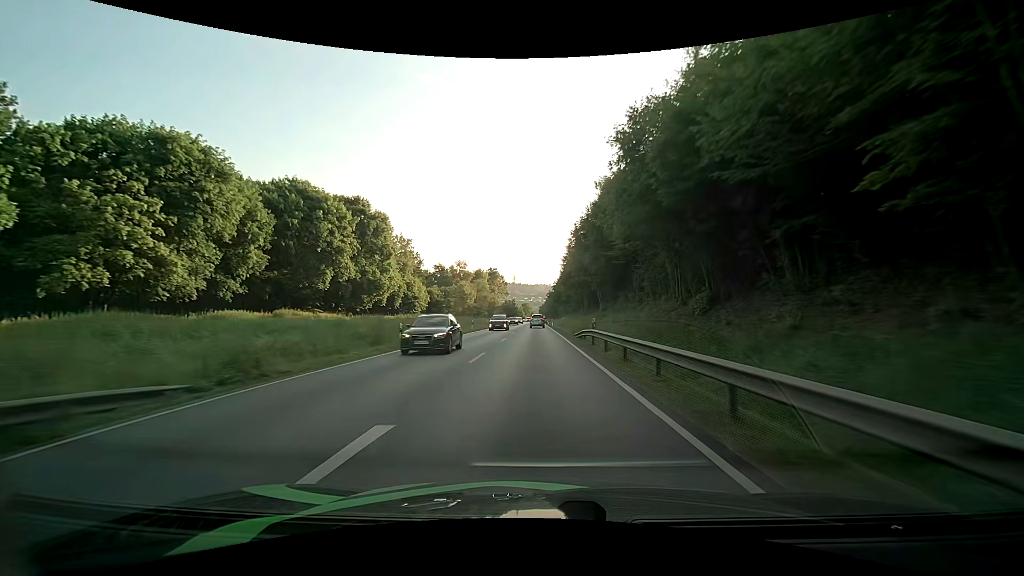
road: primary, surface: asphalt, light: Day
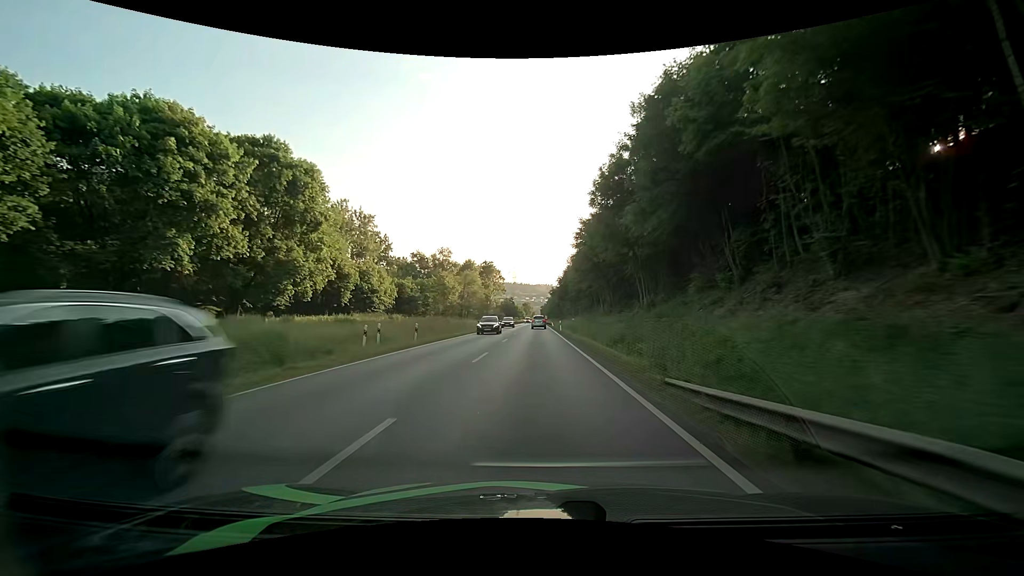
(0.0, +23.6) m; 0°
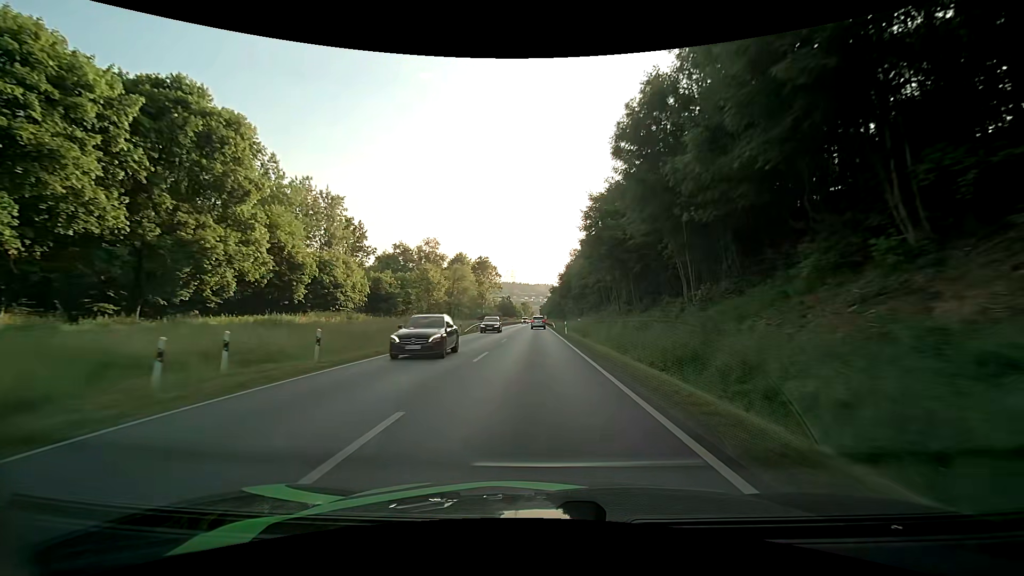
(0.0, +11.8) m; 0°
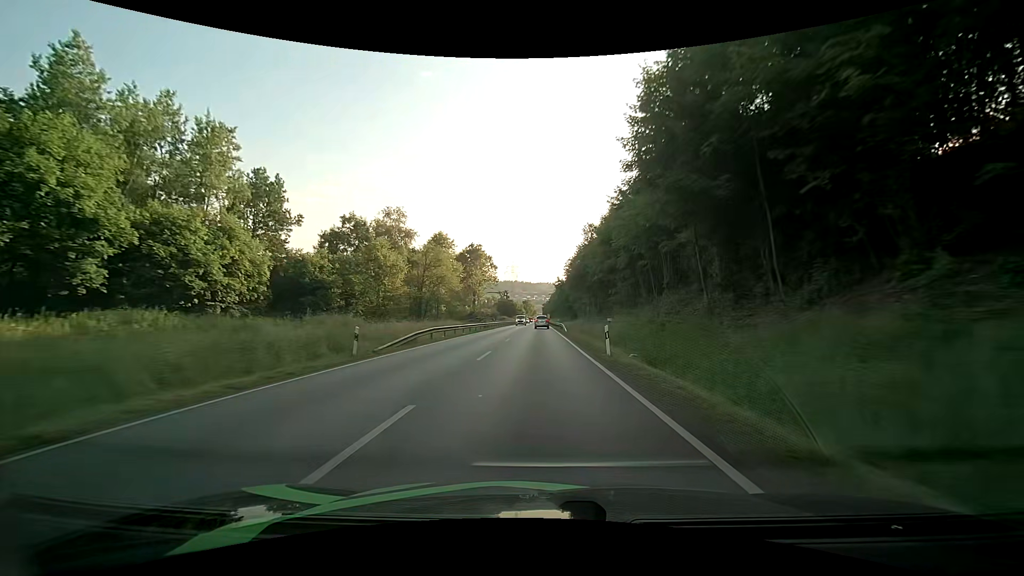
(-0.1, +23.9) m; 0°
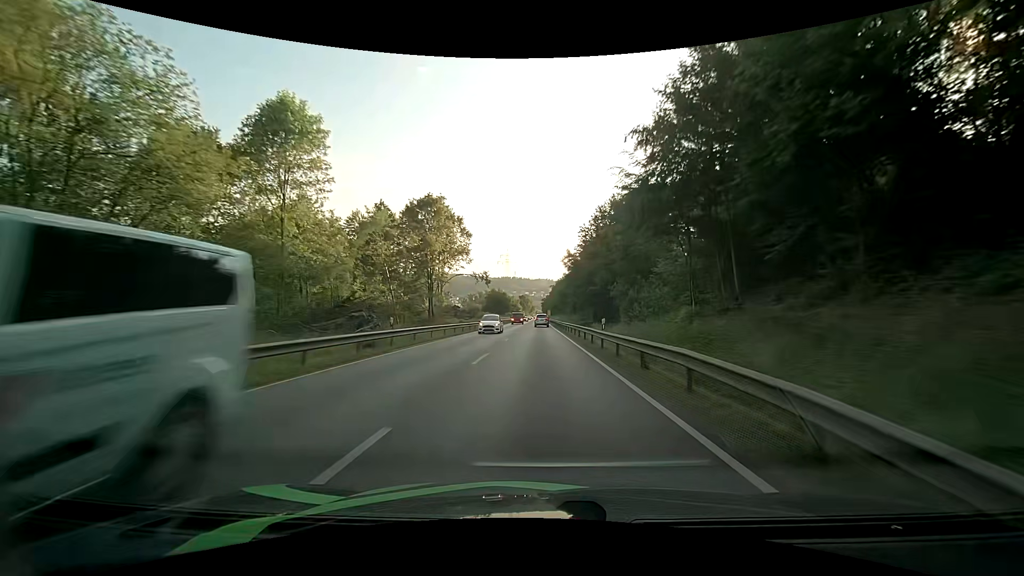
(-0.2, +48.5) m; 0°
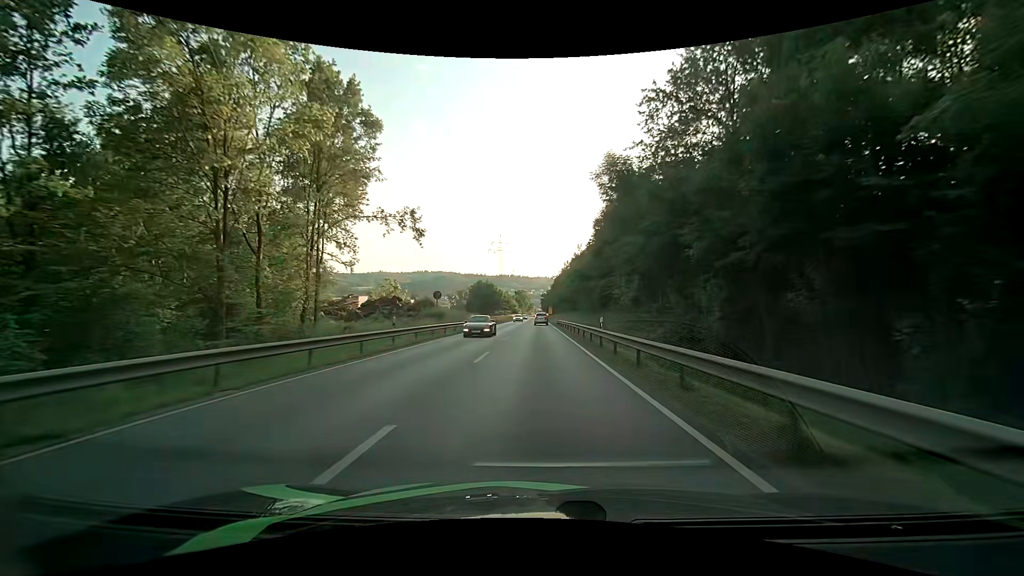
(+0.3, +47.7) m; 0°
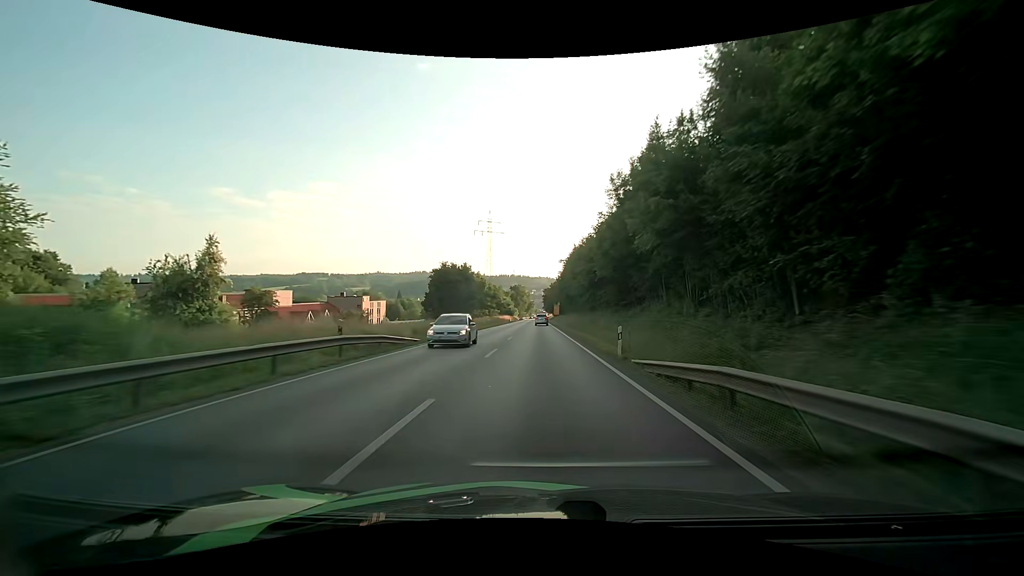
(+0.3, +58.3) m; 0°
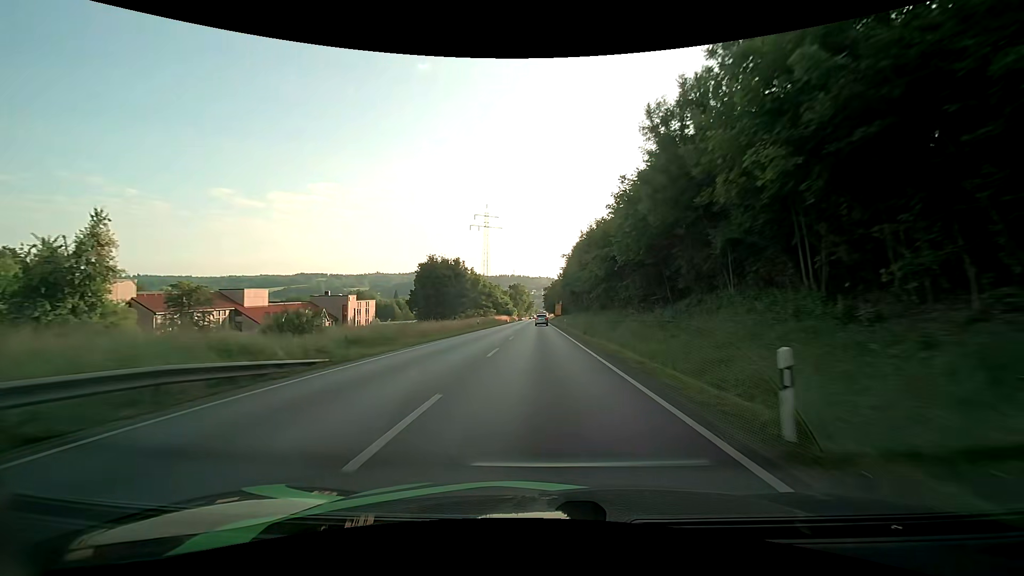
(+0.1, +11.6) m; 0°
